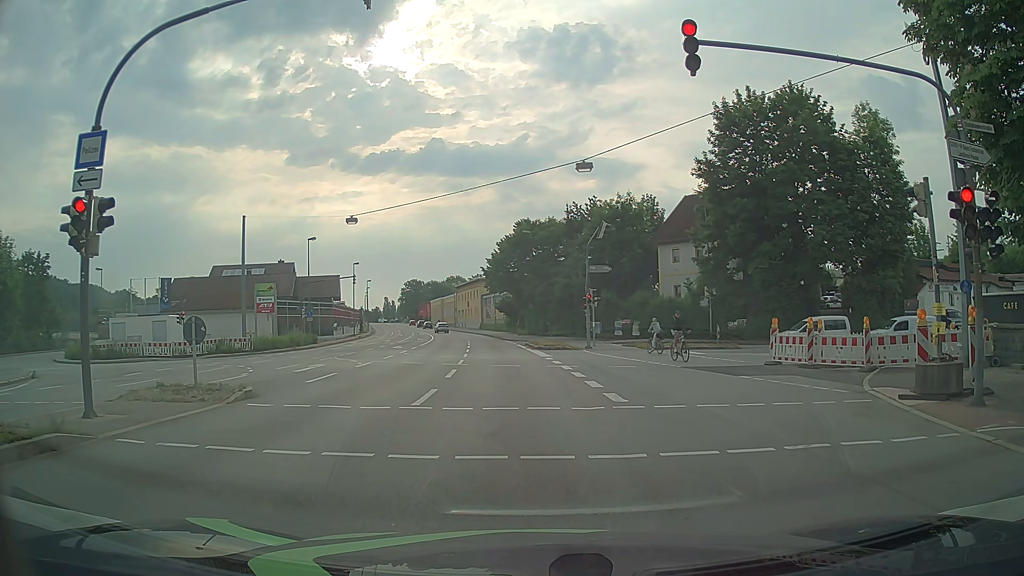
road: primary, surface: asphalt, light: Day
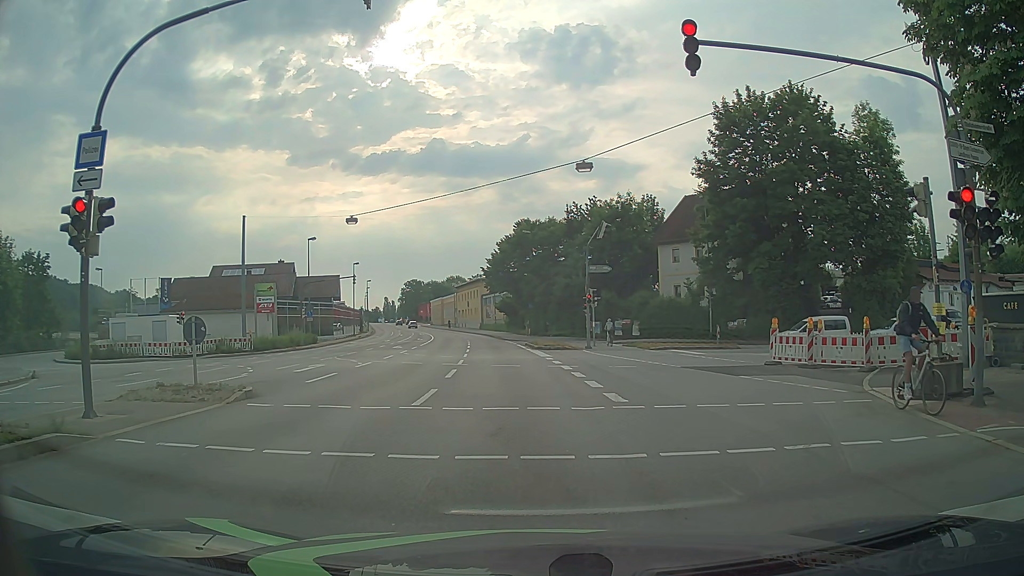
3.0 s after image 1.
(0.0, 0.0) m; 0°
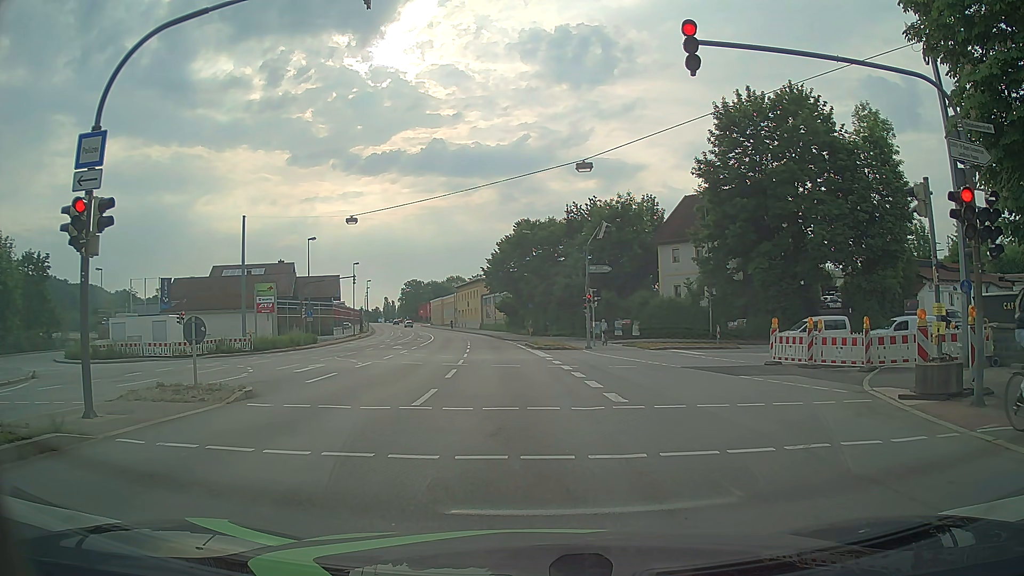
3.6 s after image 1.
(0.0, 0.0) m; 0°
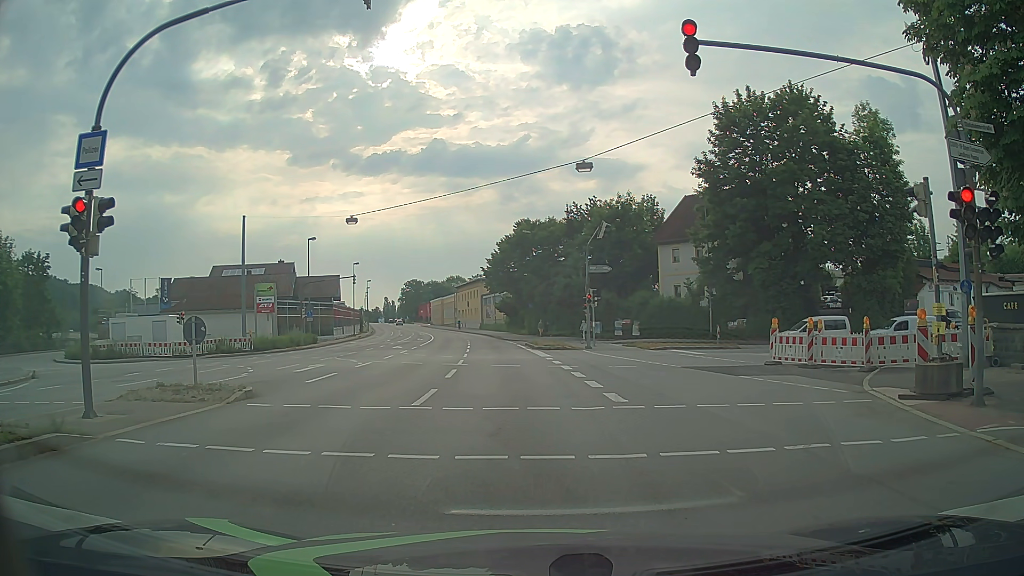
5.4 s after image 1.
(0.0, 0.0) m; 0°
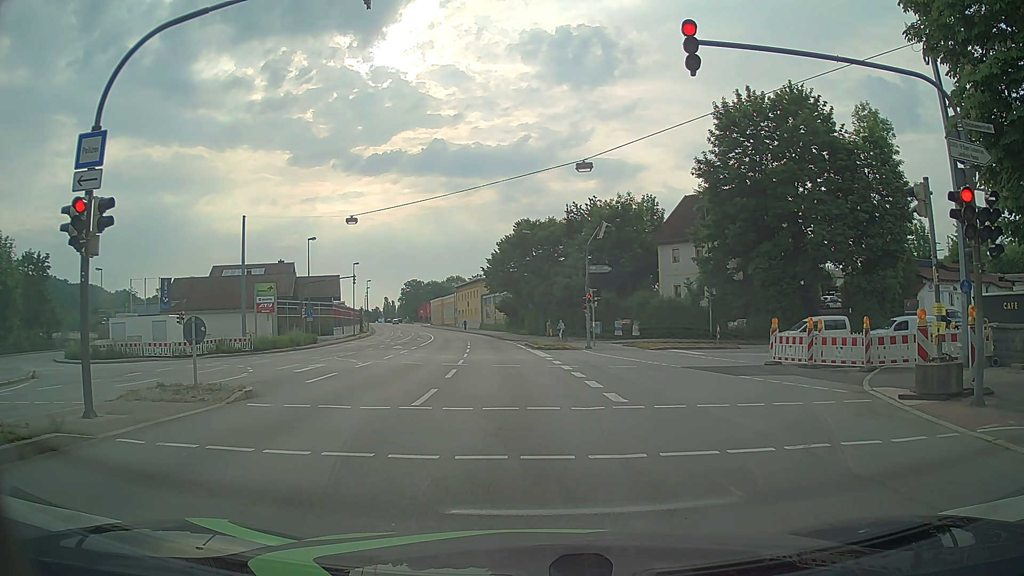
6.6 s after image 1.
(0.0, 0.0) m; 0°
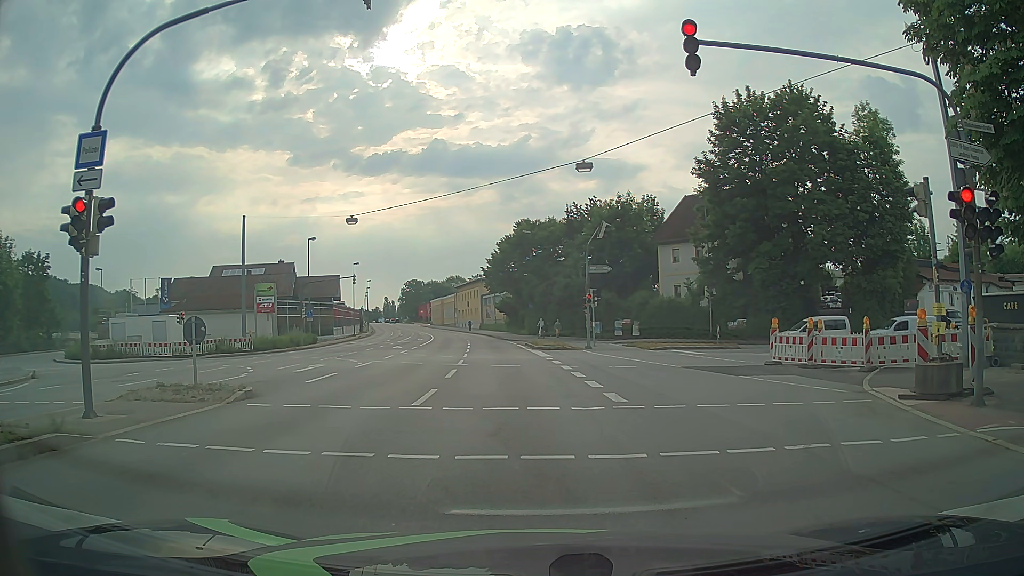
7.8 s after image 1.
(0.0, 0.0) m; 0°
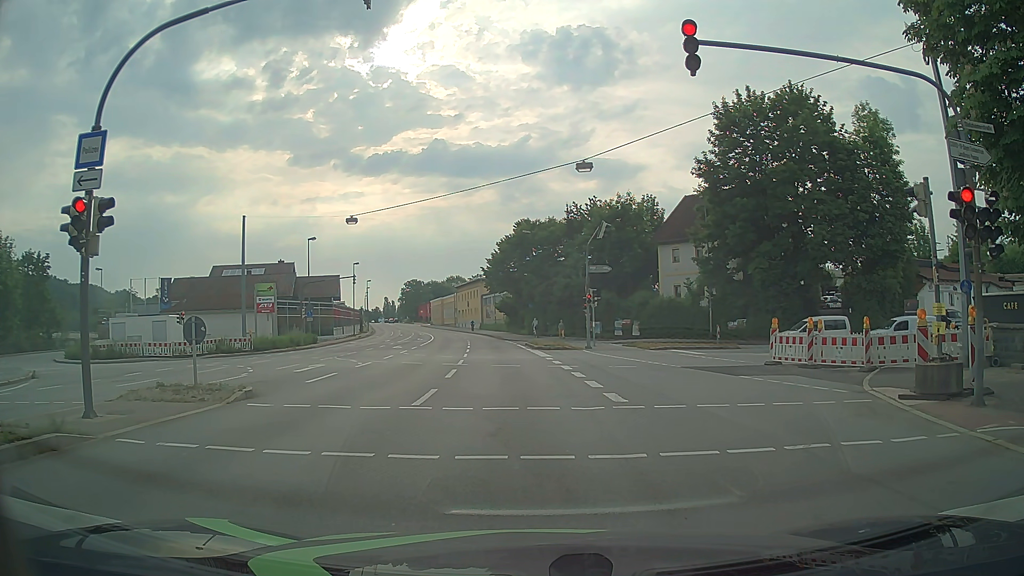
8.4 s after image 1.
(0.0, 0.0) m; 0°
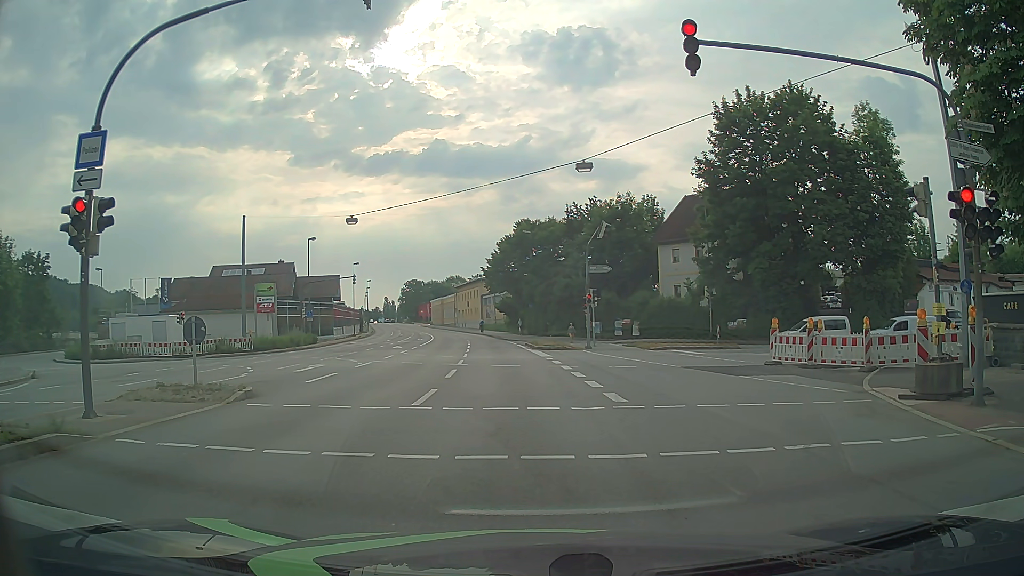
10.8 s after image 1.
(0.0, 0.0) m; 0°
(0, +10) (0, +20) (0, +30) (-1, +40) (-1, +50) (-2, +60) (-3, +70) (-4, +80) (-6, +90) (-7, +100) m
